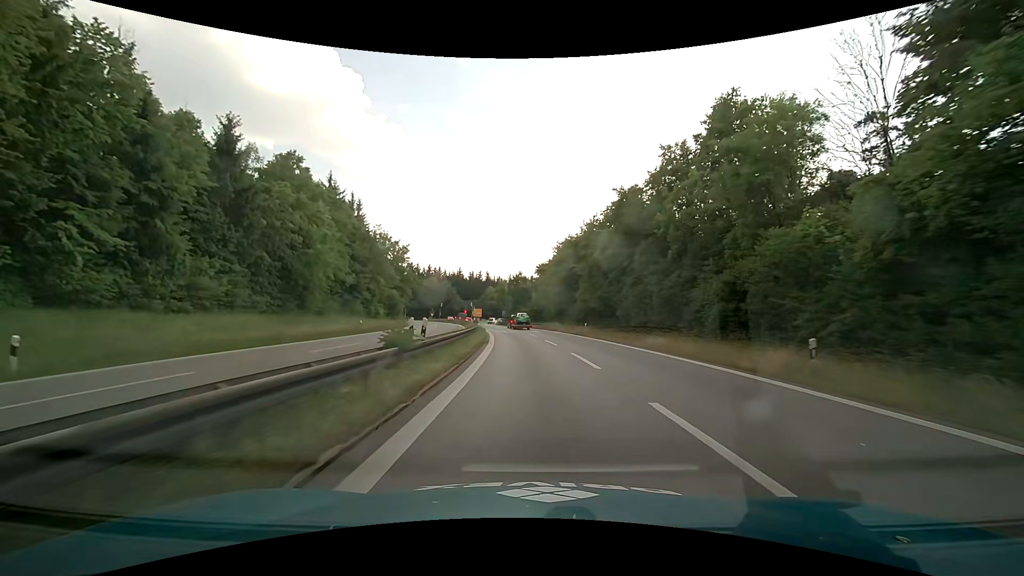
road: motorway_link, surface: asphalt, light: Day
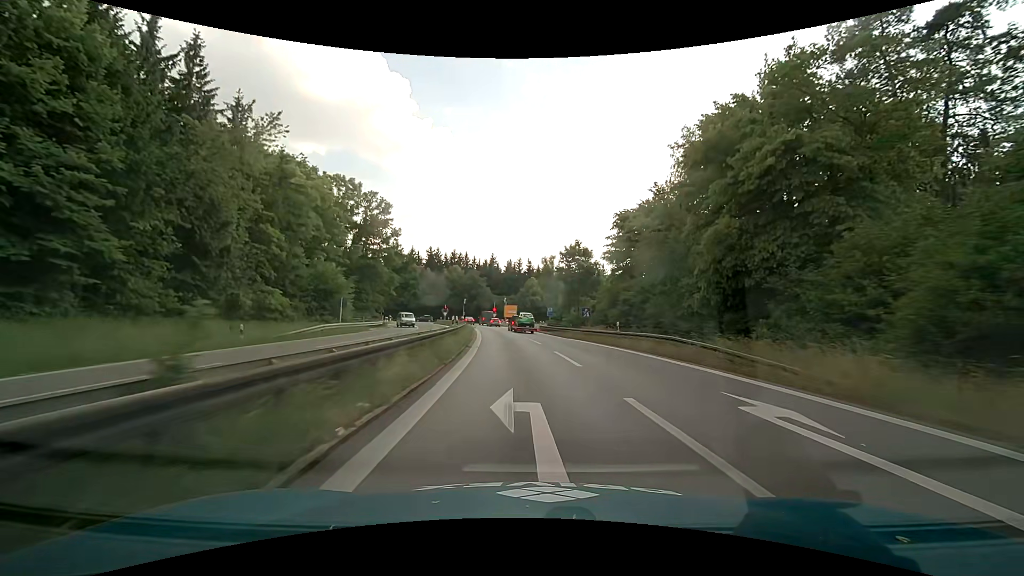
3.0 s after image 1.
(-2.0, +46.7) m; -5°
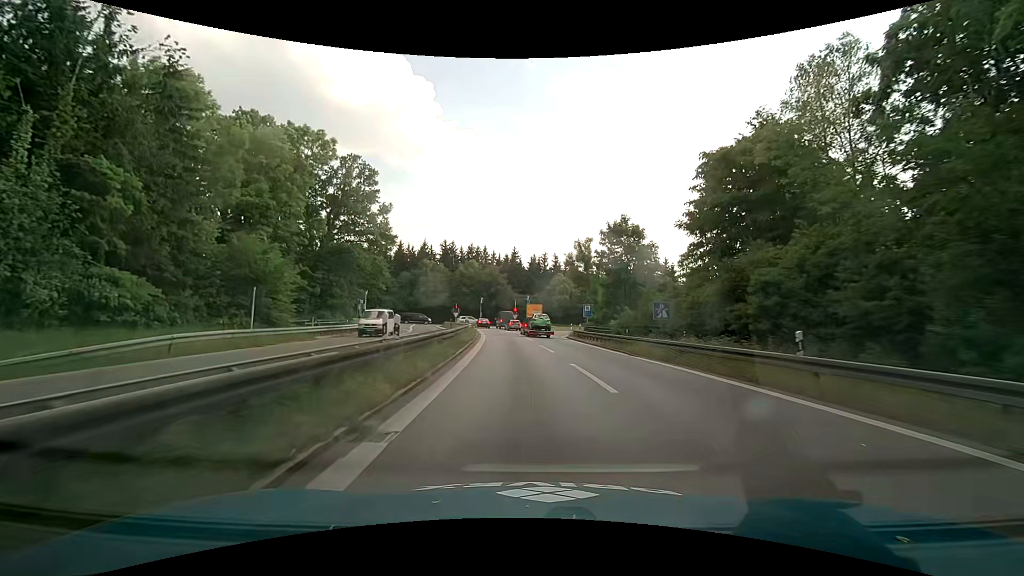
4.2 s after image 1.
(-0.4, +16.8) m; -3°
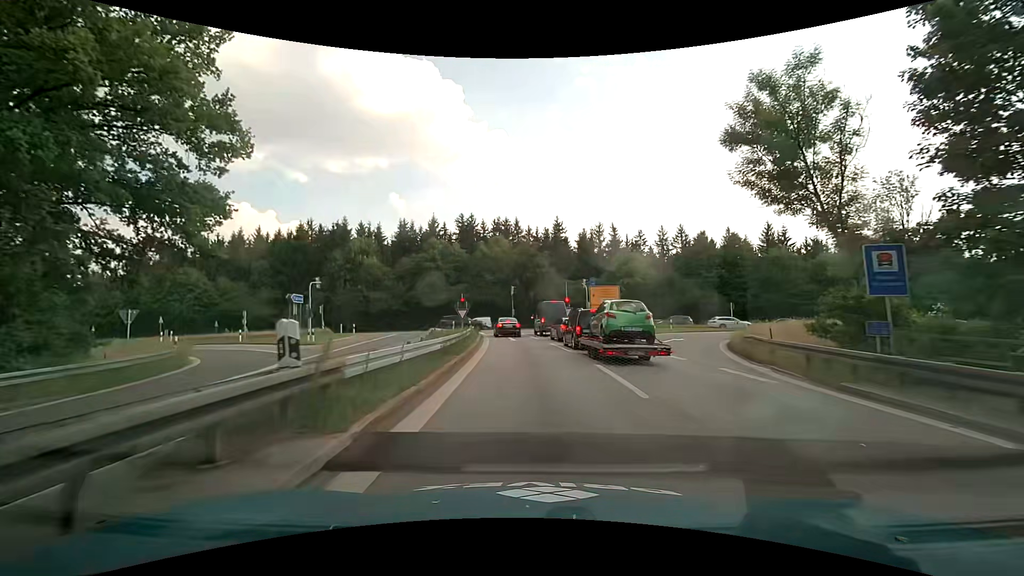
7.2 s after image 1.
(-1.8, +35.8) m; -5°
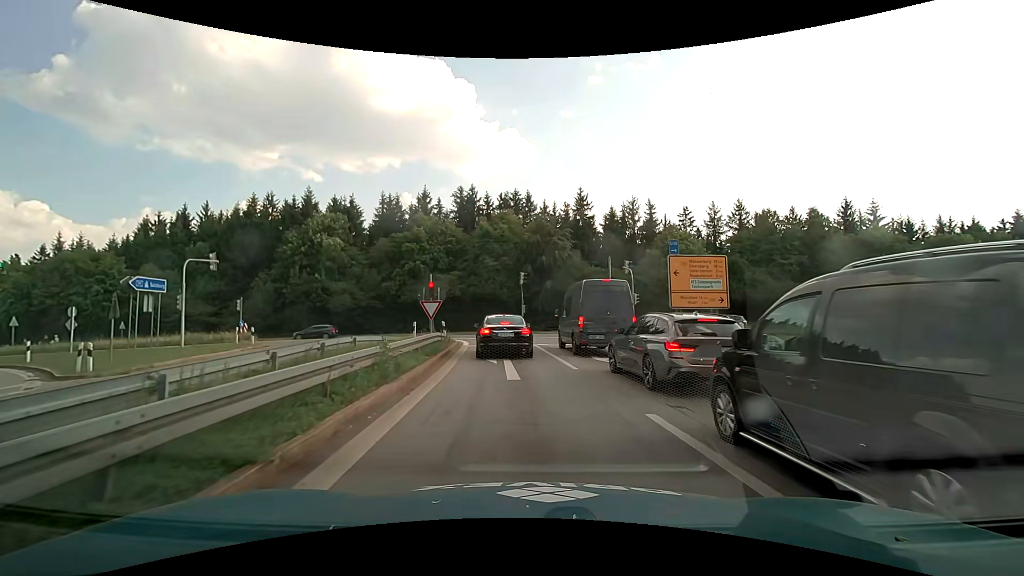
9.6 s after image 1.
(-0.3, +19.5) m; -2°
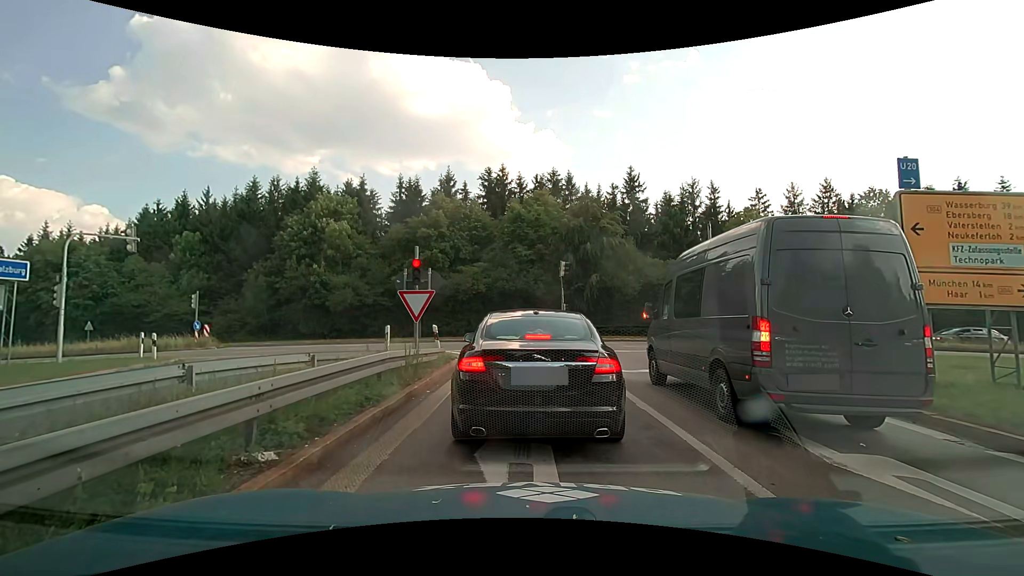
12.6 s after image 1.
(-0.3, +10.3) m; -4°
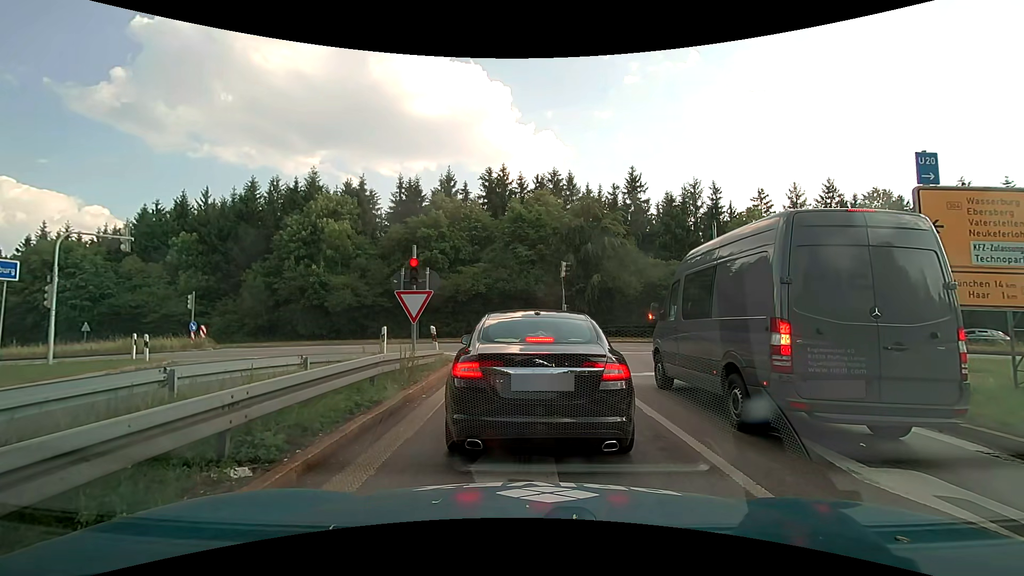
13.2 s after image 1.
(0.0, +0.4) m; 0°
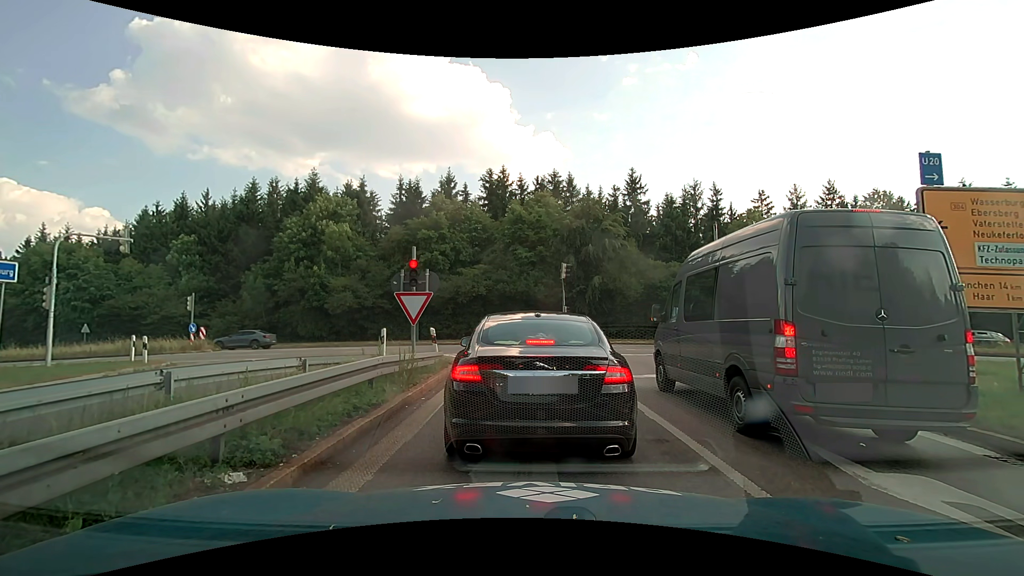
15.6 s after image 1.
(0.0, +0.2) m; 0°
(0, +10) (0, +20) (-3, +30) (-10, +37) (-19, +39) (-29, +40) (-39, +40) (-49, +41) (-59, +41) (-69, +41) m
